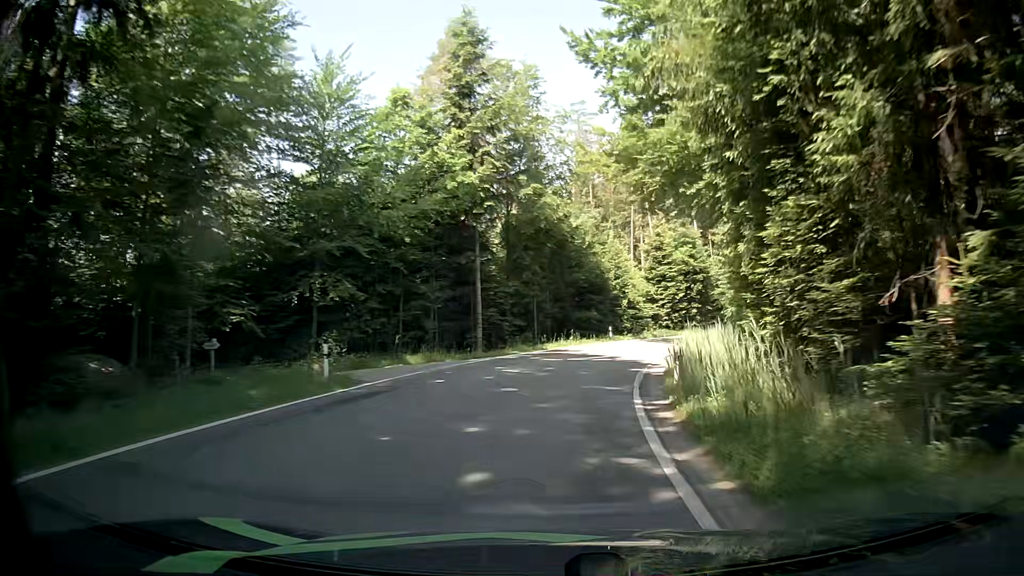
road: tertiary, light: Day
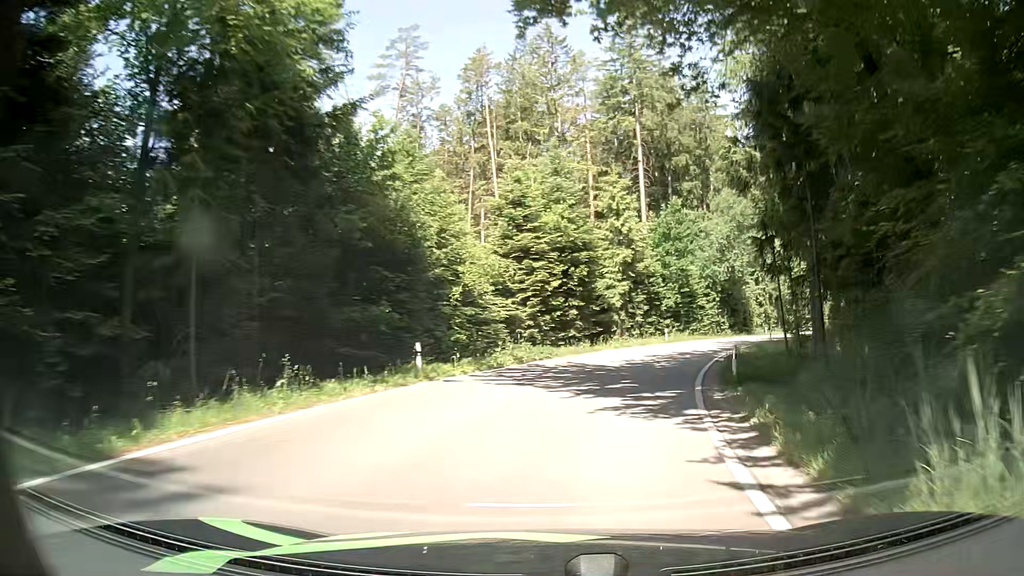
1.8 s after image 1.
(+2.2, +24.1) m; +13°
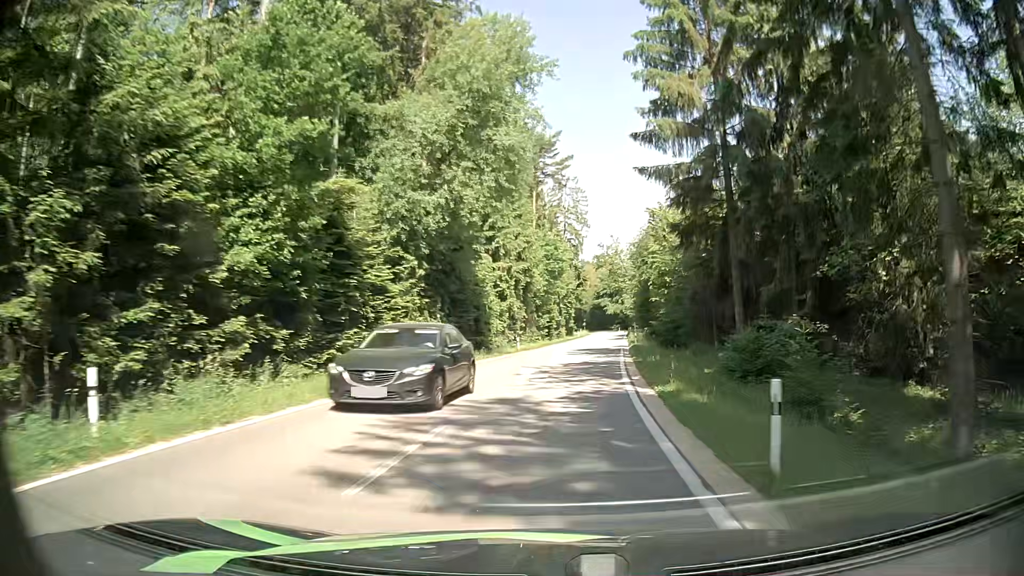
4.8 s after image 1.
(+10.2, +37.3) m; +25°
(0, +10) (+1, +20) (+2, +30) (+3, +40) (+4, +50) (+6, +60) (+7, +70) (+8, +80) (+9, +90) (+10, +99) m
